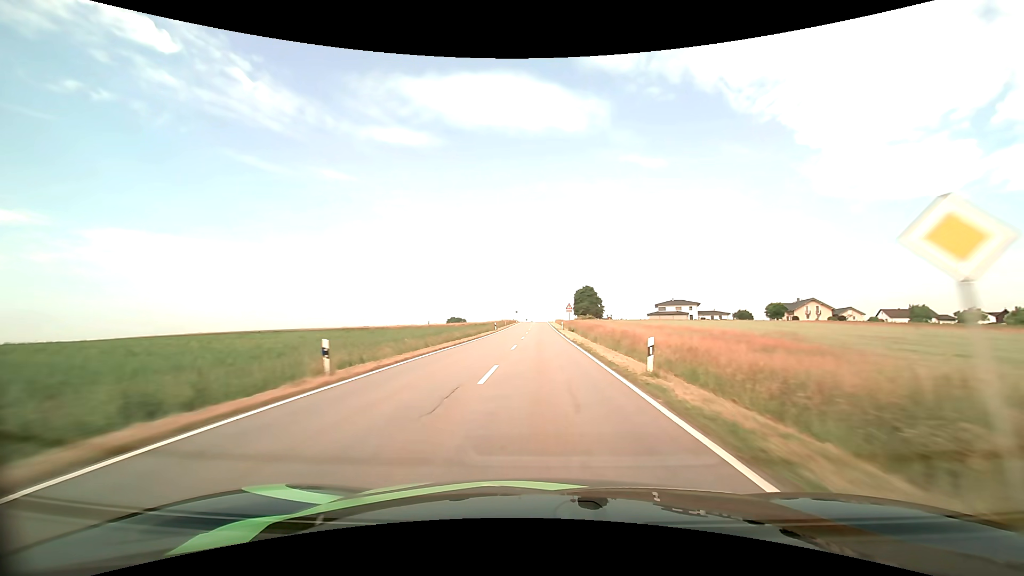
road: tertiary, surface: asphalt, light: Day
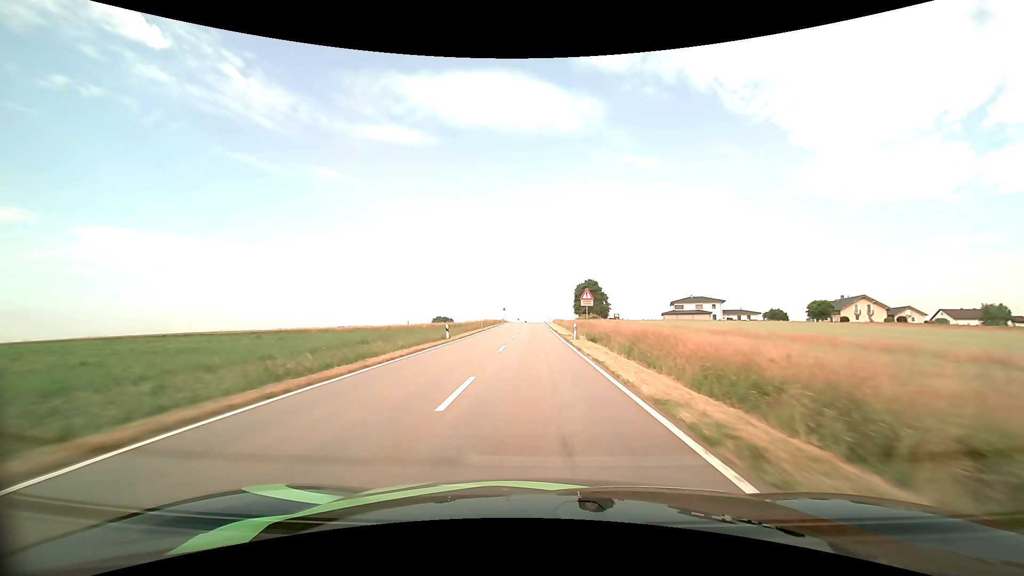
(+0.2, +28.1) m; +1°
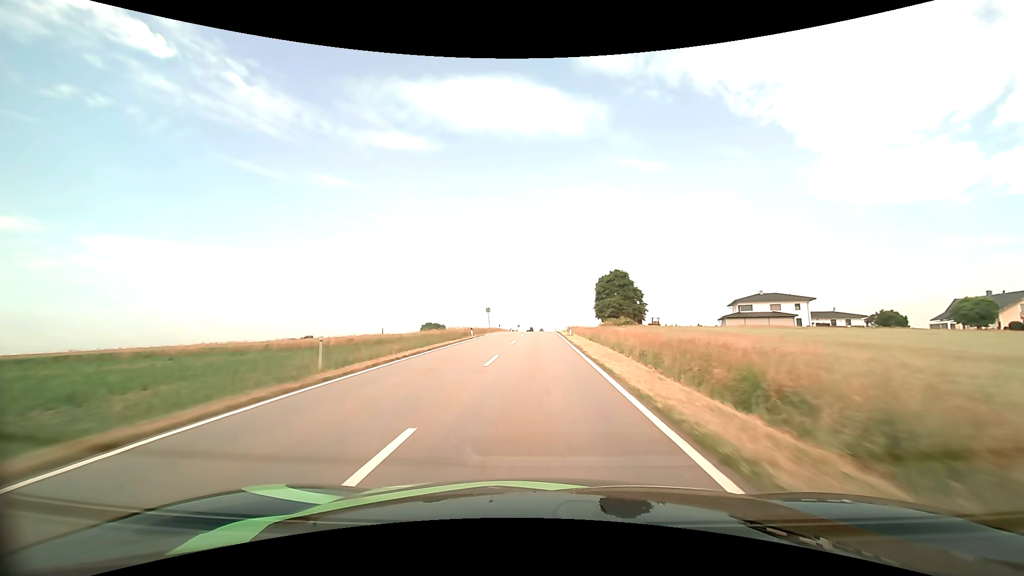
(-0.1, +42.3) m; -1°
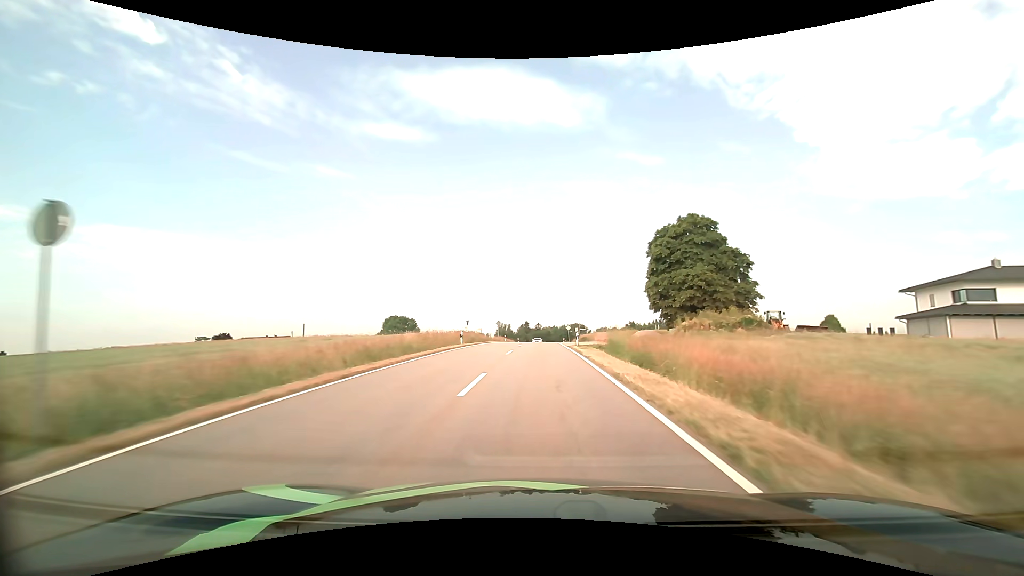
(-0.1, +54.5) m; 0°
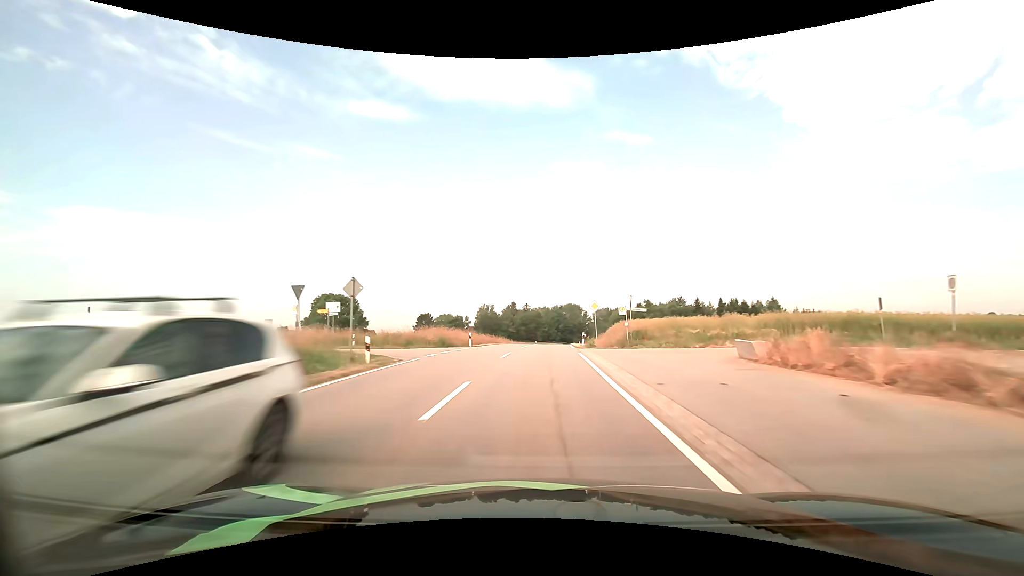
(+0.4, +52.0) m; +1°
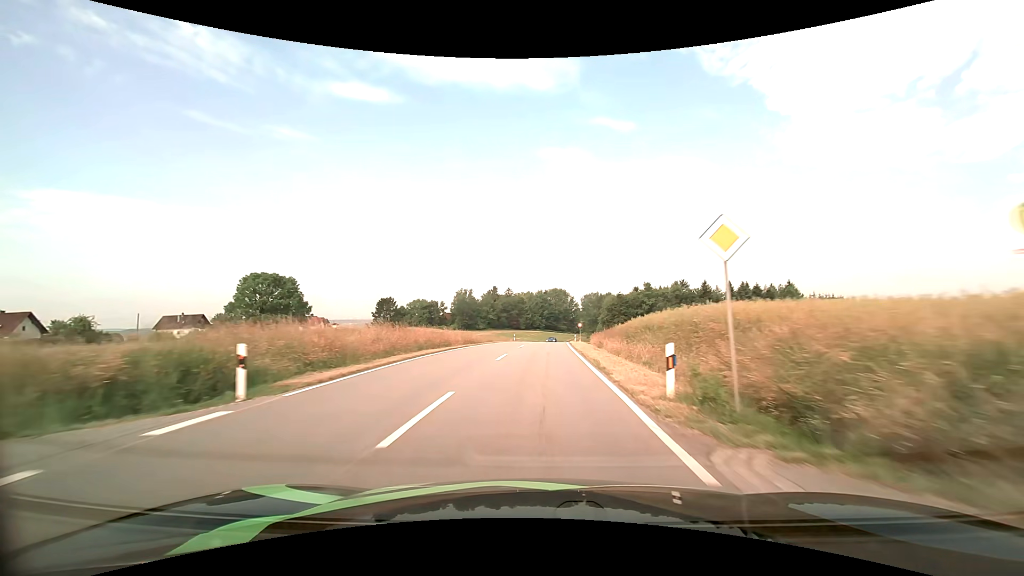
(+0.4, +25.9) m; +2°
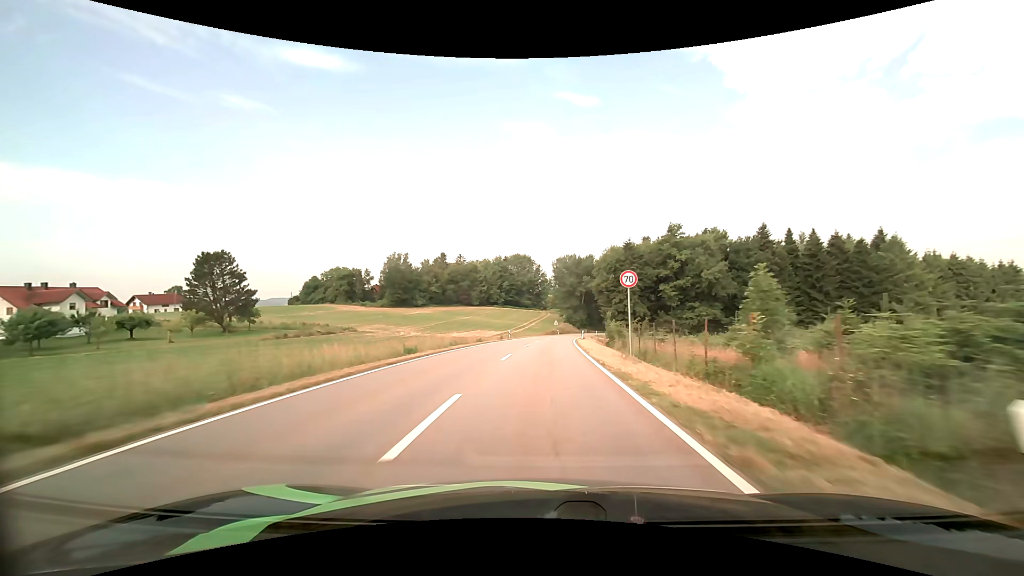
(+1.8, +61.8) m; +4°
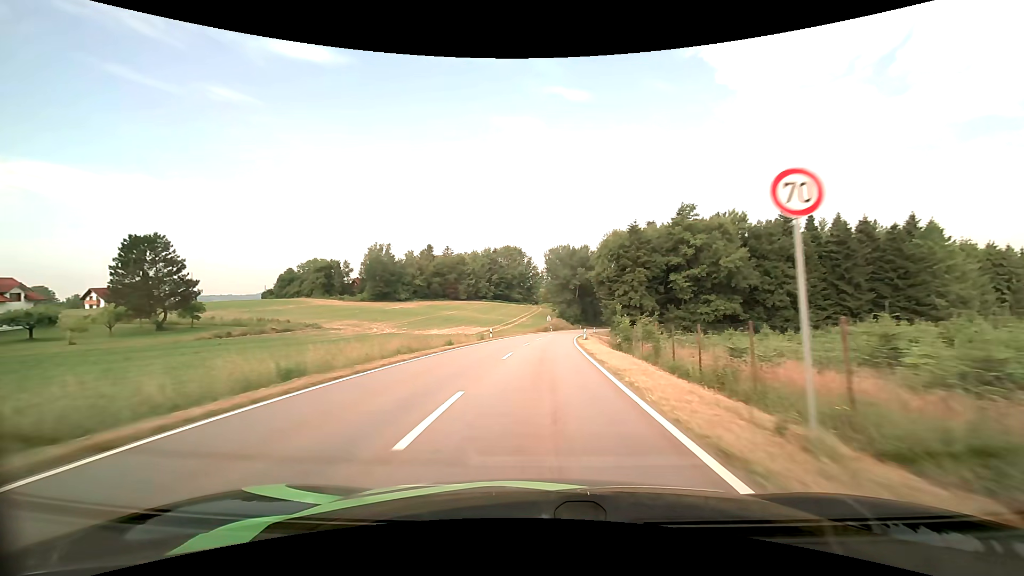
(+0.1, +11.9) m; +1°
(0, +10) (0, +20) (+1, +30) (+1, +40) (+2, +50) (+3, +60) (+4, +70) (+6, +80) (+7, +90) (+9, +99) m
